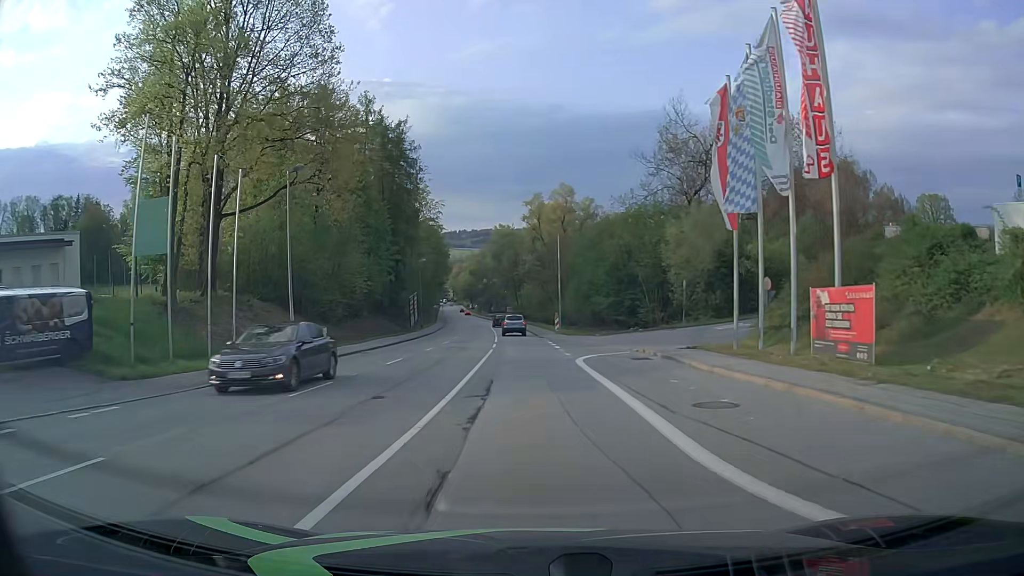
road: tertiary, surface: asphalt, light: Day
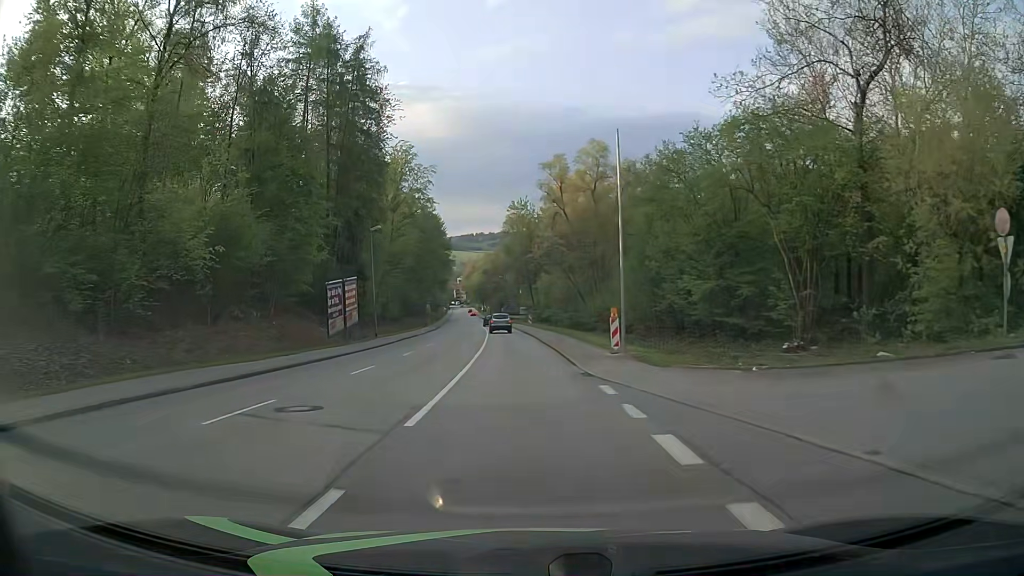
(-0.3, +30.5) m; -1°
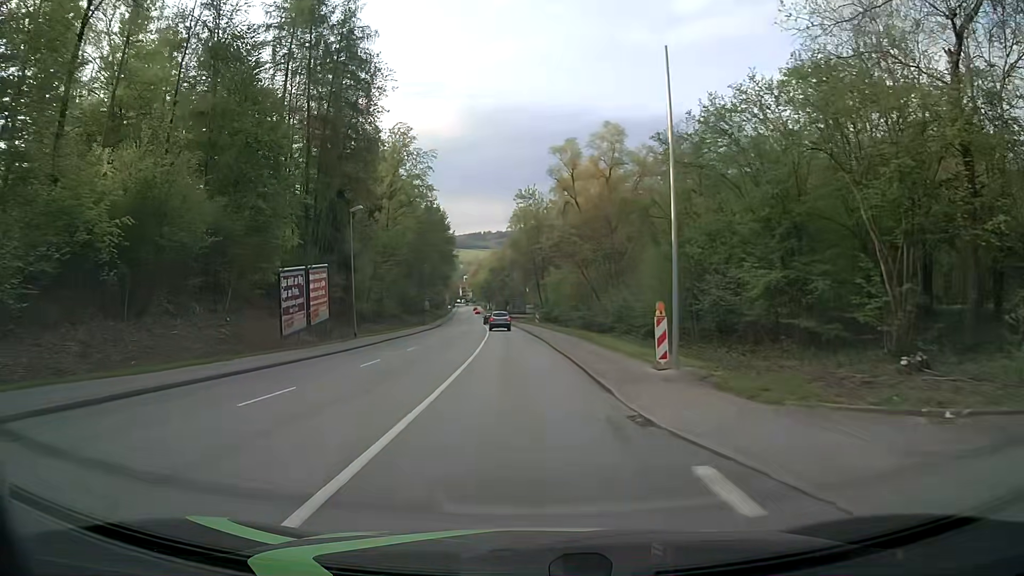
(-0.1, +7.6) m; -1°
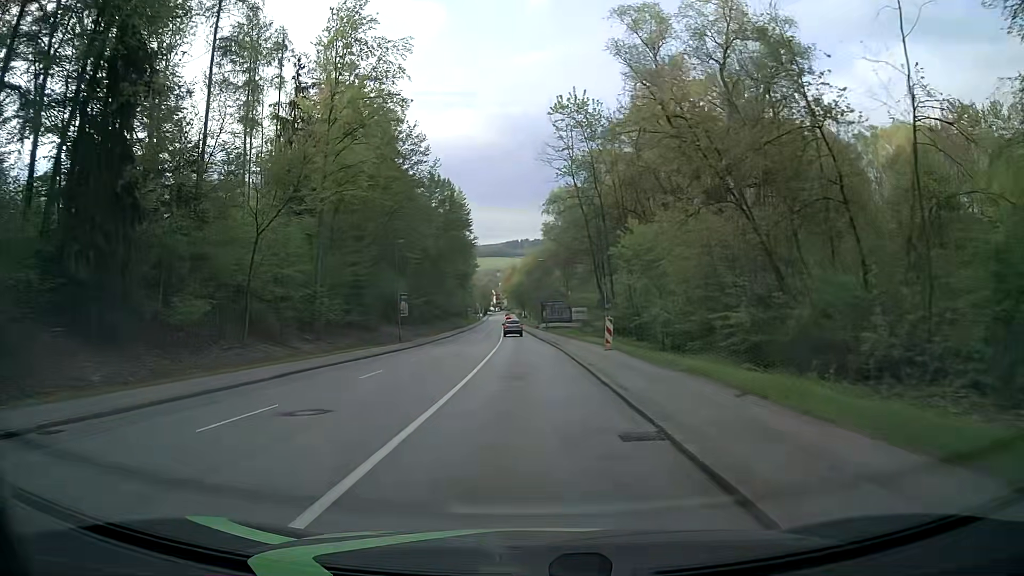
(-1.0, +38.0) m; -3°
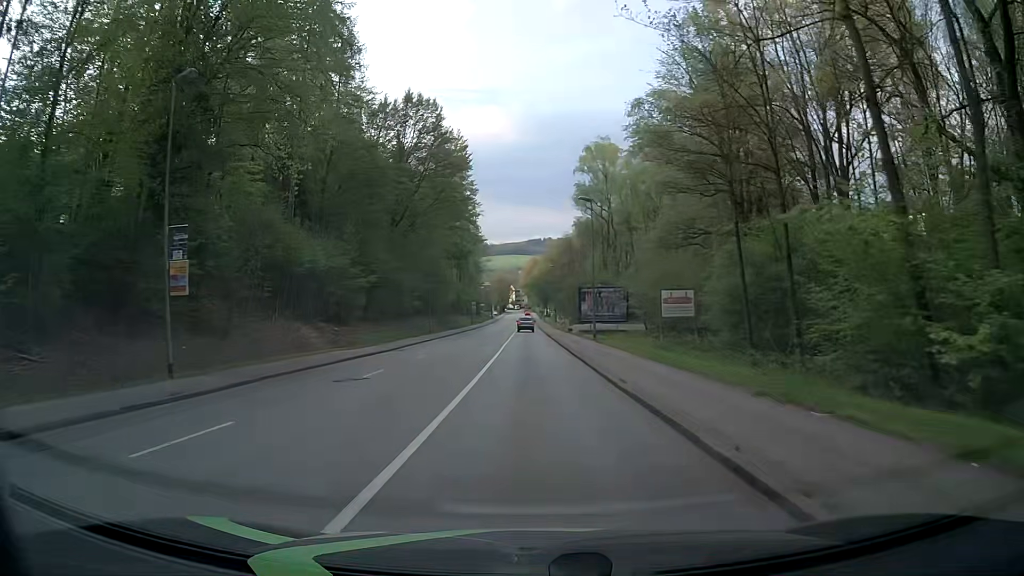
(-0.9, +38.0) m; -2°
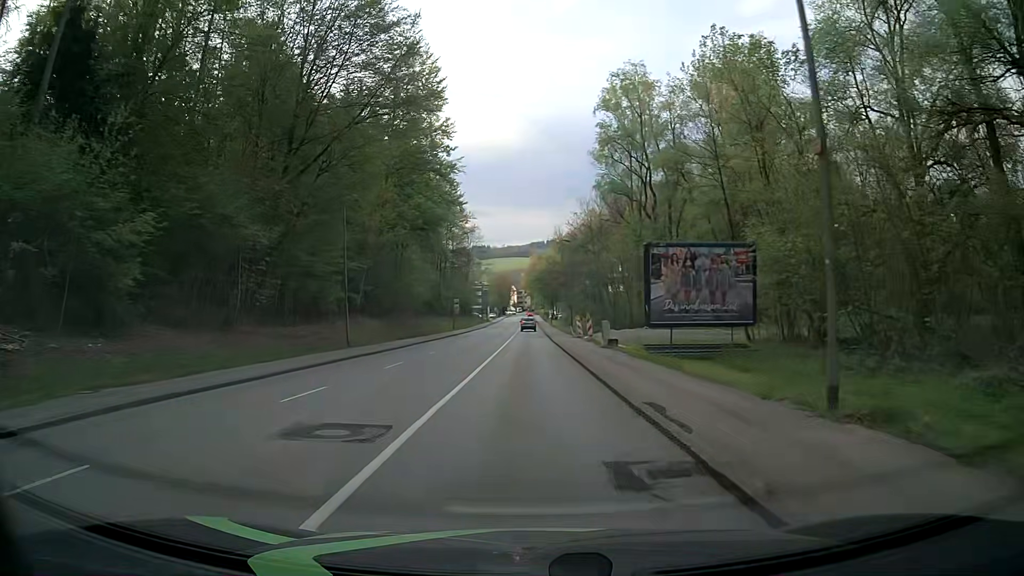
(-0.2, +30.6) m; 0°
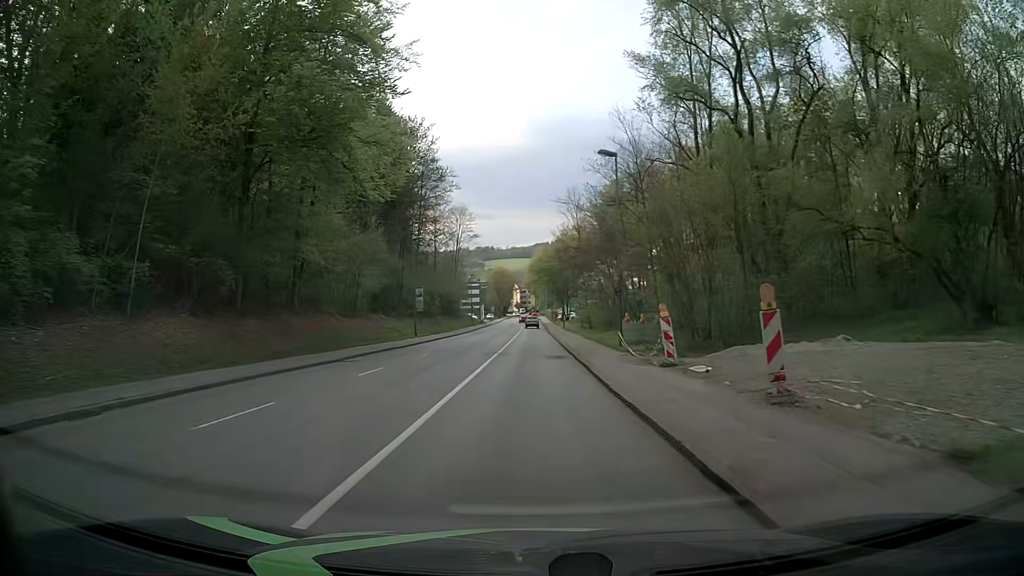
(-0.5, +30.4) m; -1°
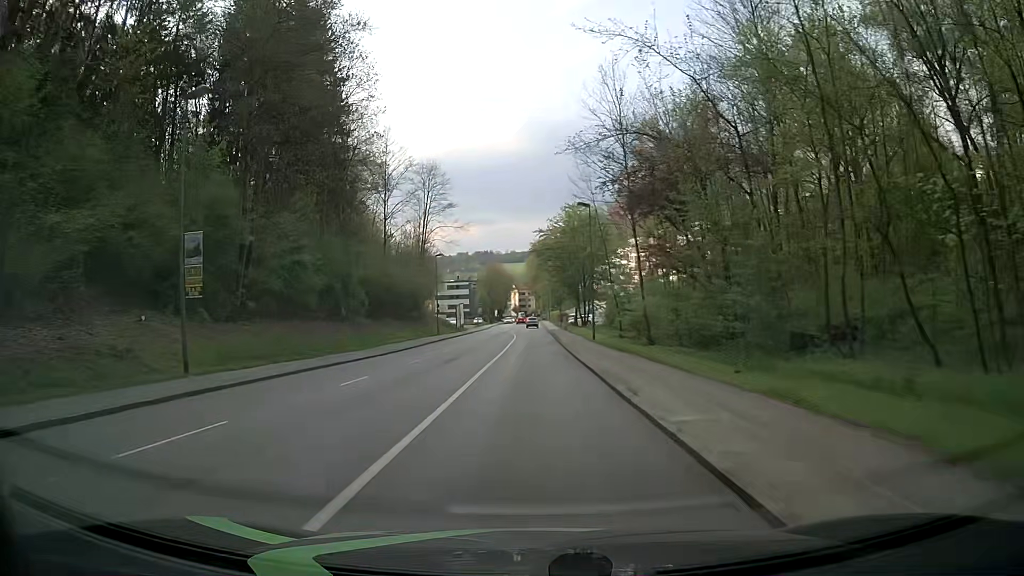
(-0.3, +38.0) m; 0°
(0, +10) (0, +20) (0, +30) (0, +40) (-1, +50) (-1, +60) (-1, +70) (-1, +80) (-2, +90) (-3, +100) m
